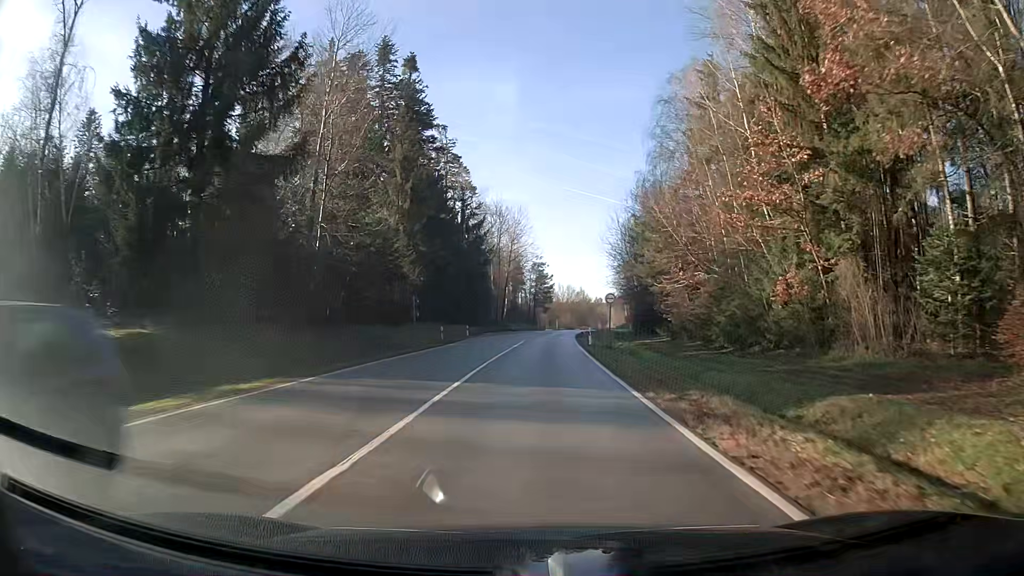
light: Day
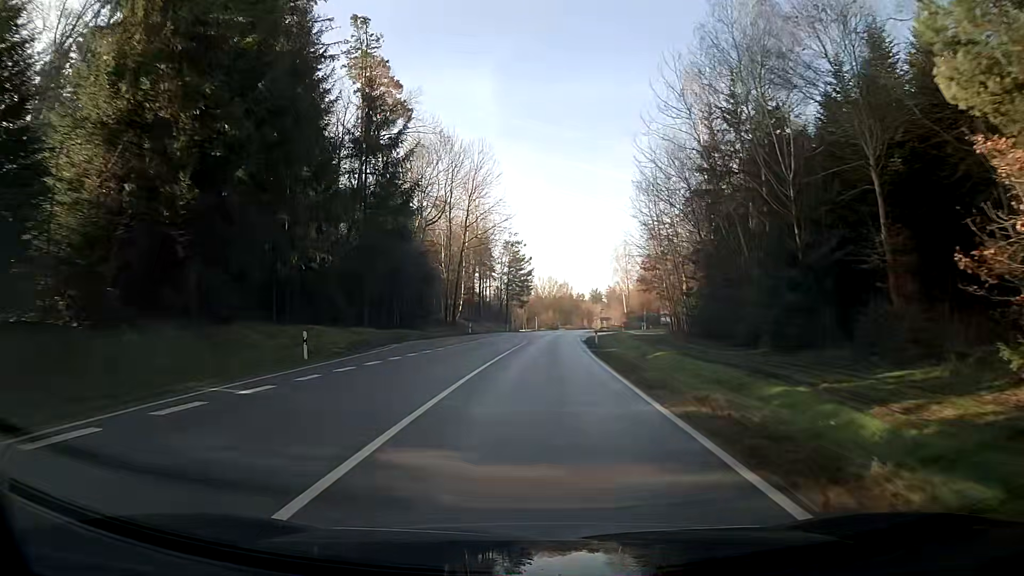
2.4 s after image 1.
(+1.0, +41.7) m; +3°
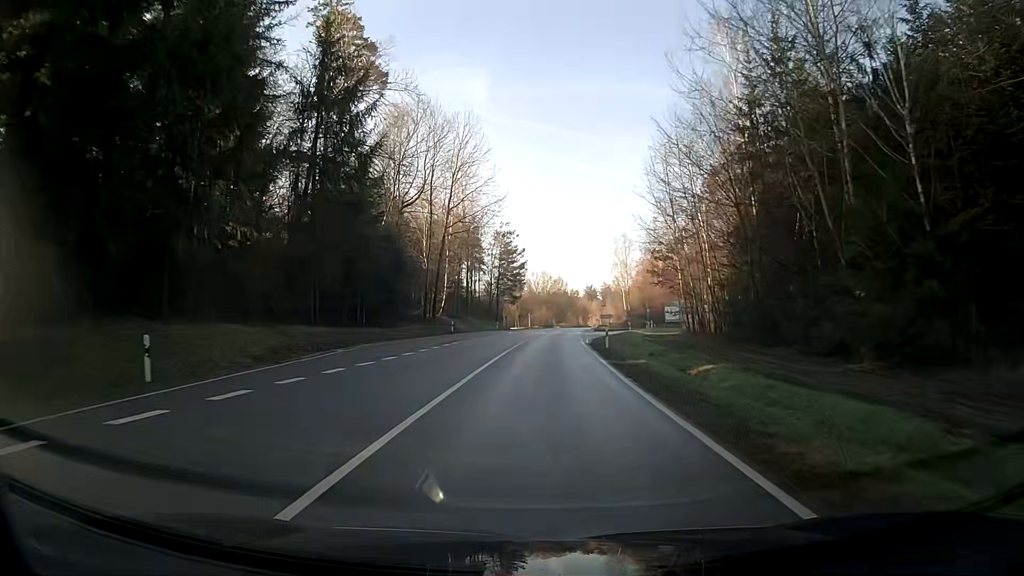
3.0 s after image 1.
(0.0, +10.1) m; +1°
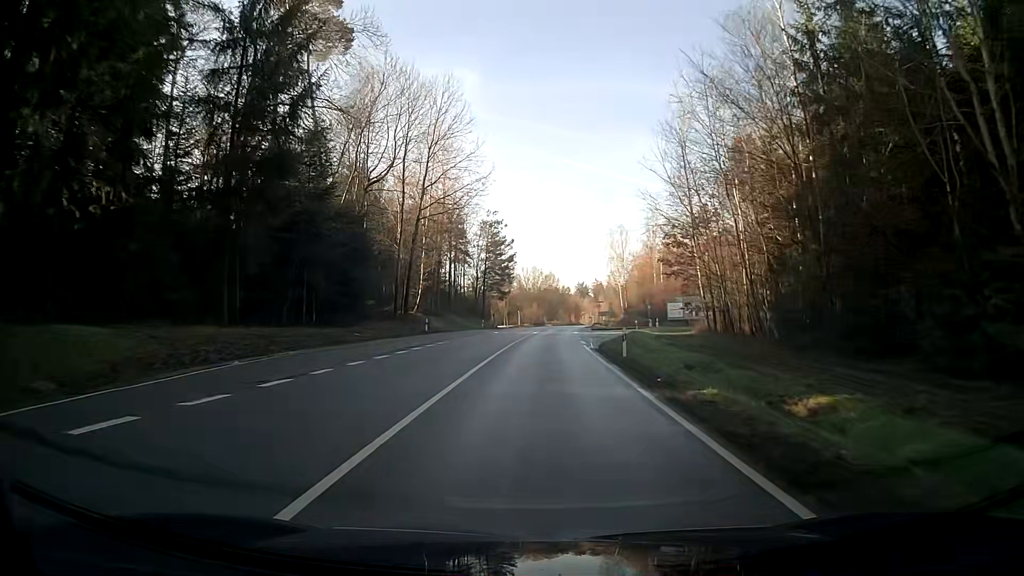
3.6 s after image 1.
(0.0, +9.7) m; 0°
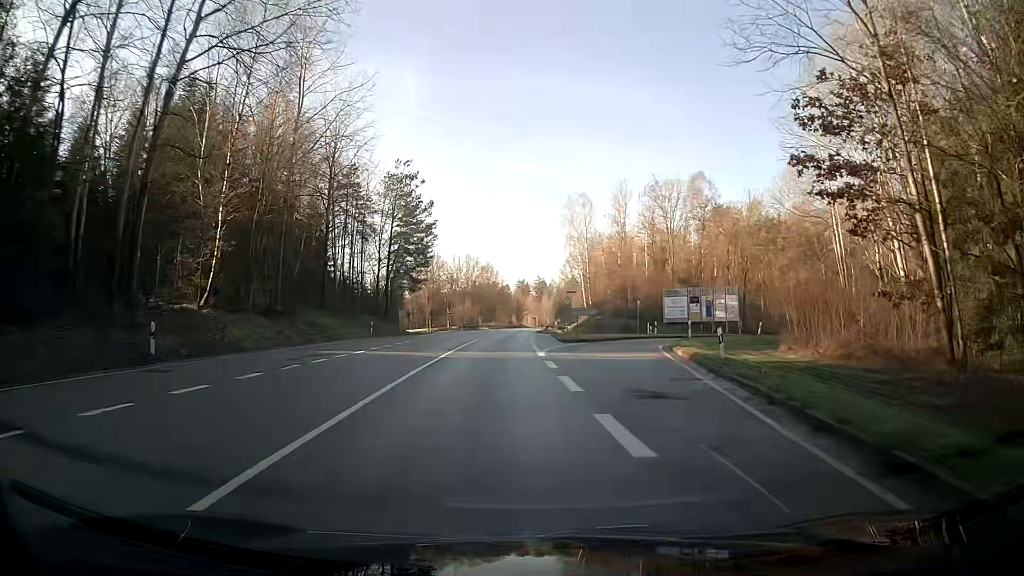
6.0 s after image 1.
(+1.1, +34.0) m; +7°
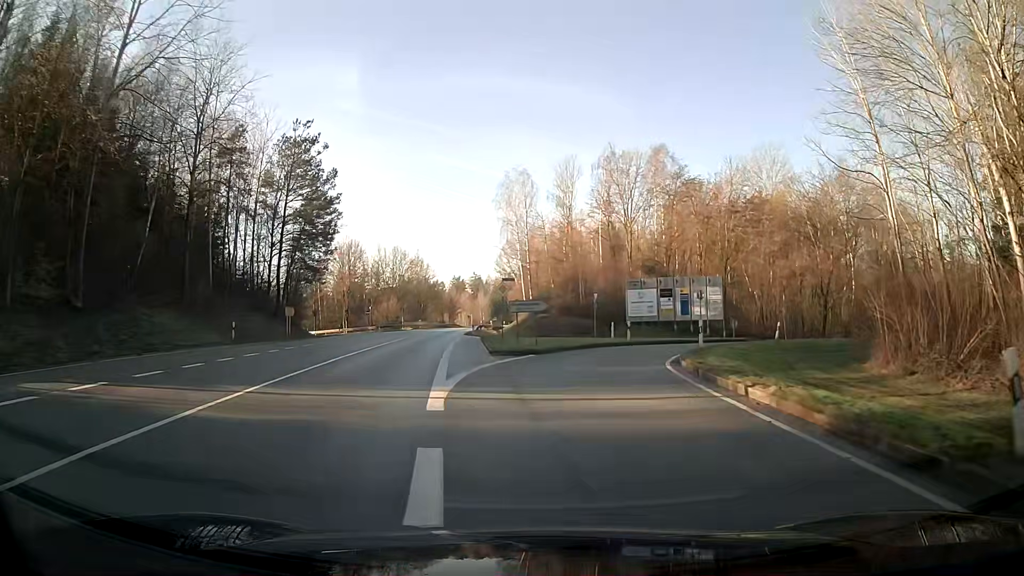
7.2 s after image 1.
(+0.7, +14.3) m; +4°
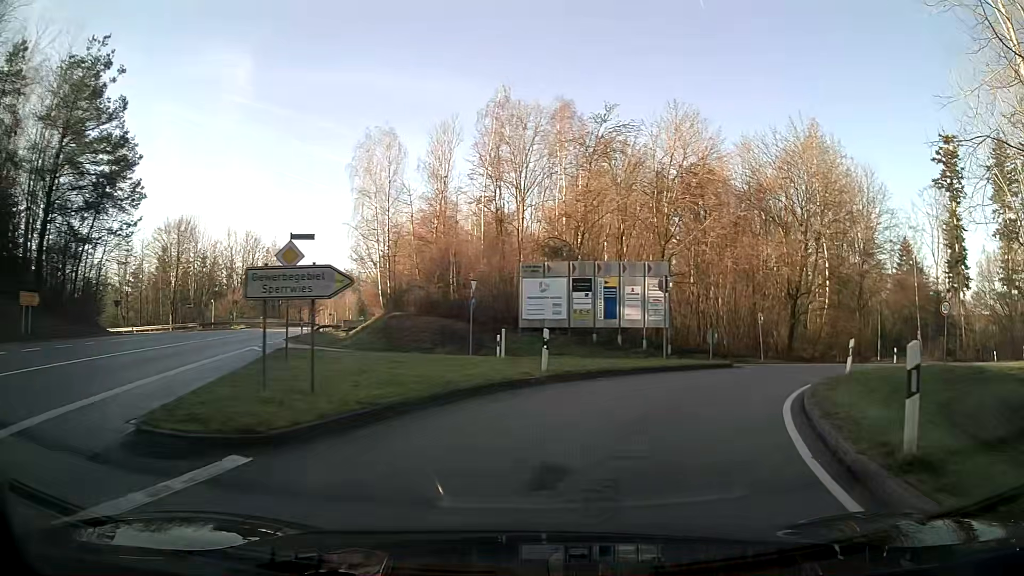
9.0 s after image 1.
(+1.5, +17.7) m; +13°
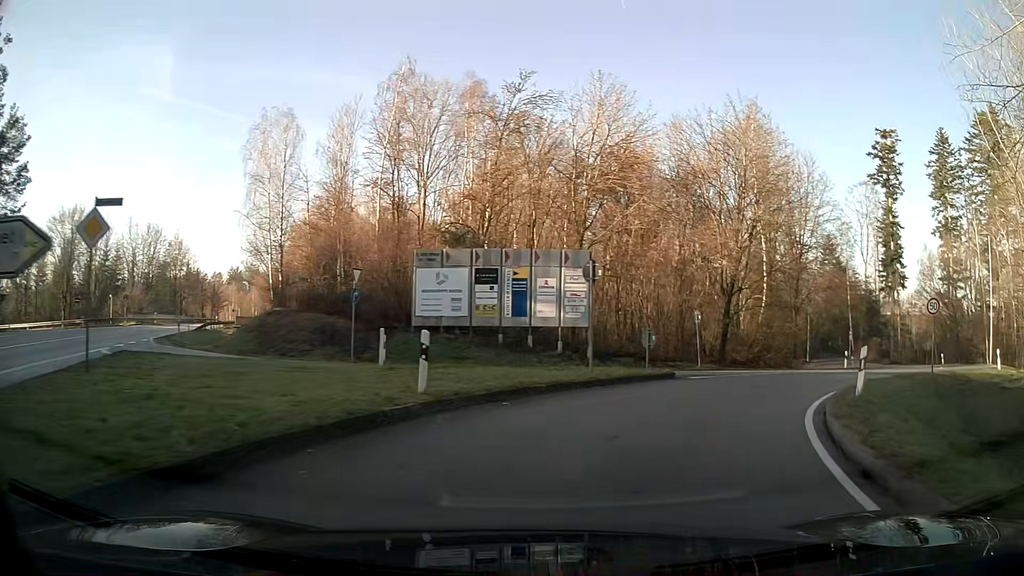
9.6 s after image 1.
(+0.3, +5.1) m; +8°
